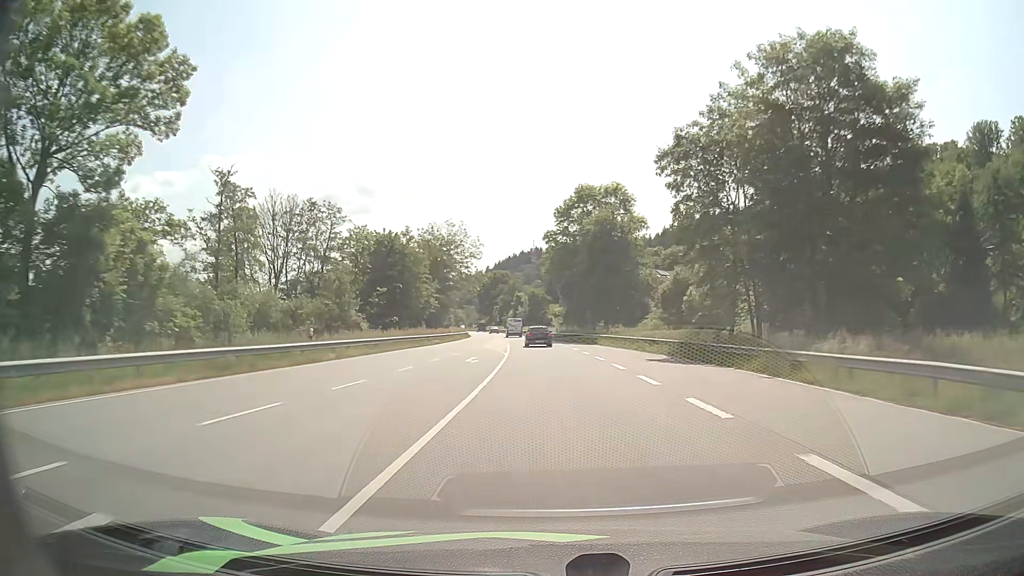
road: primary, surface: asphalt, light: Day
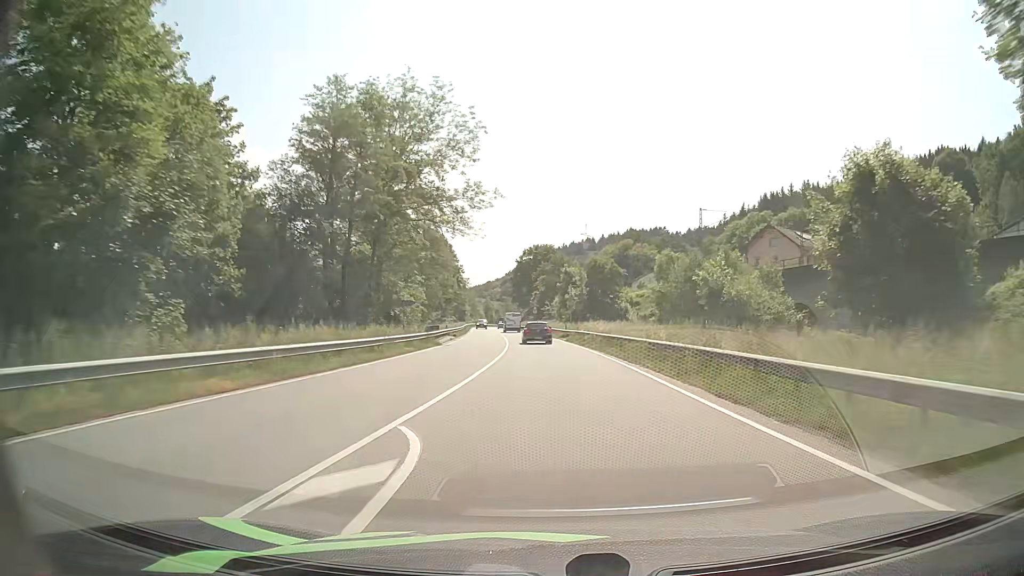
(-3.1, +67.9) m; -4°
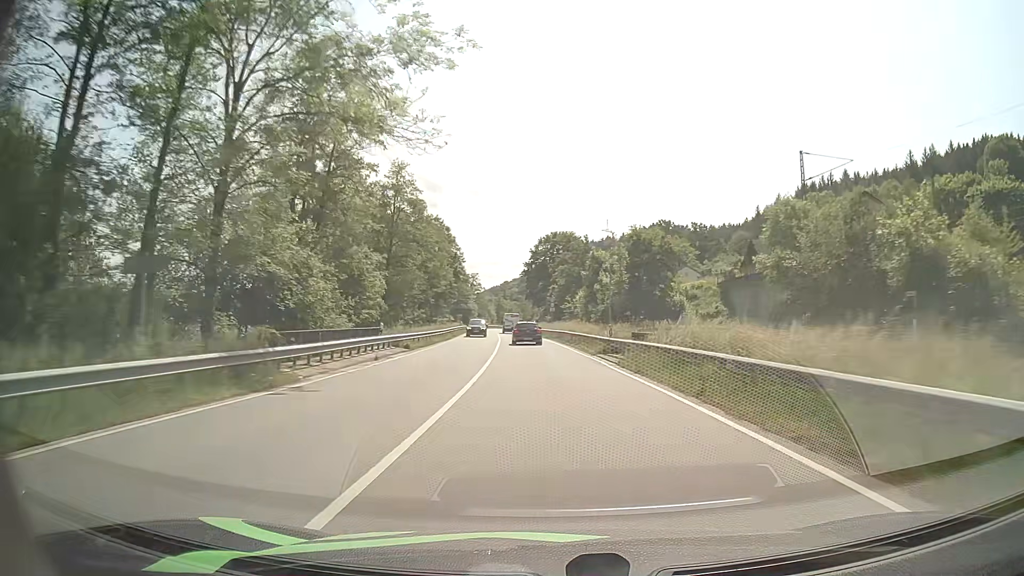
(-0.4, +26.7) m; -2°
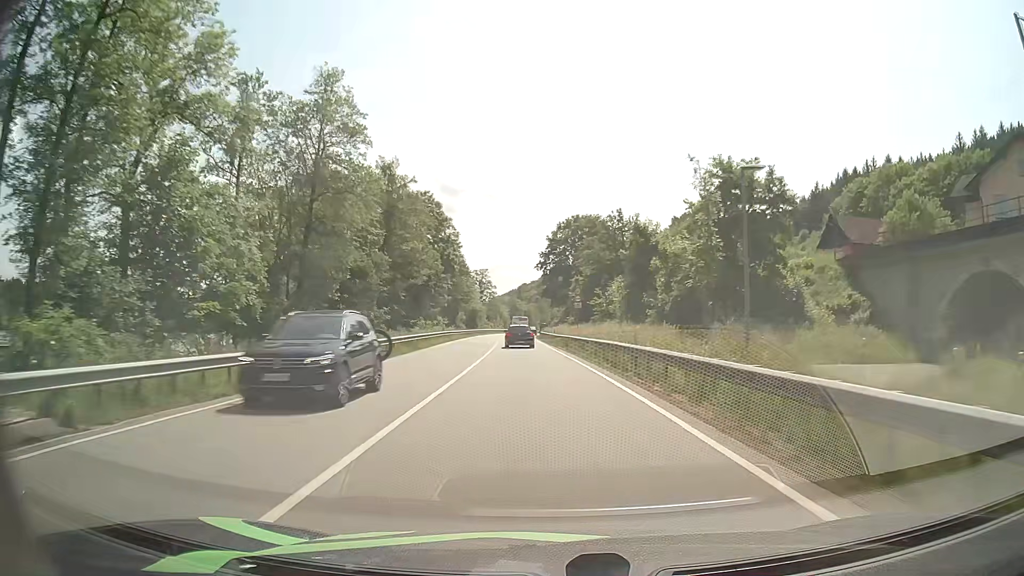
(-0.3, +26.3) m; -1°
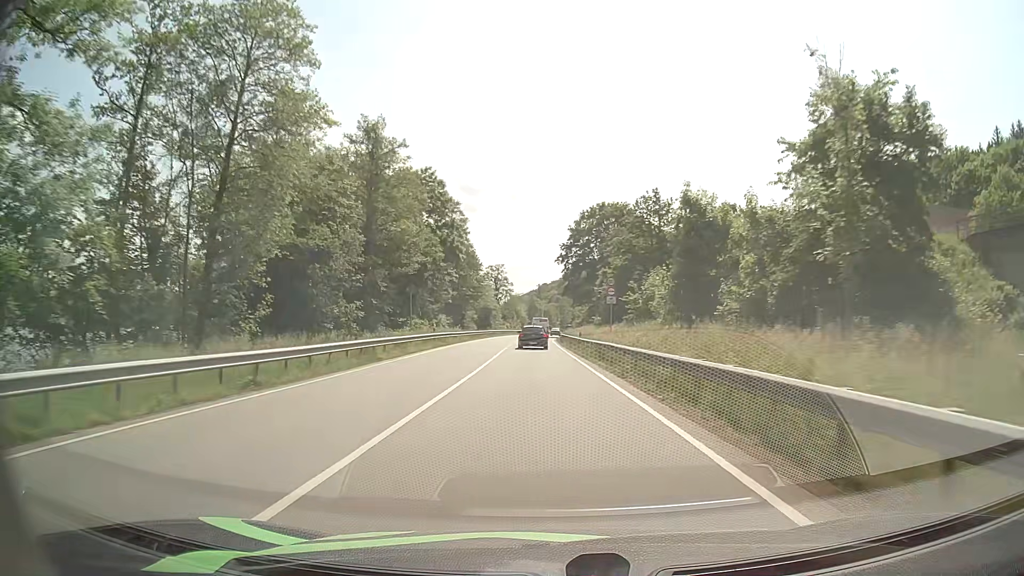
(-0.2, +13.3) m; -2°
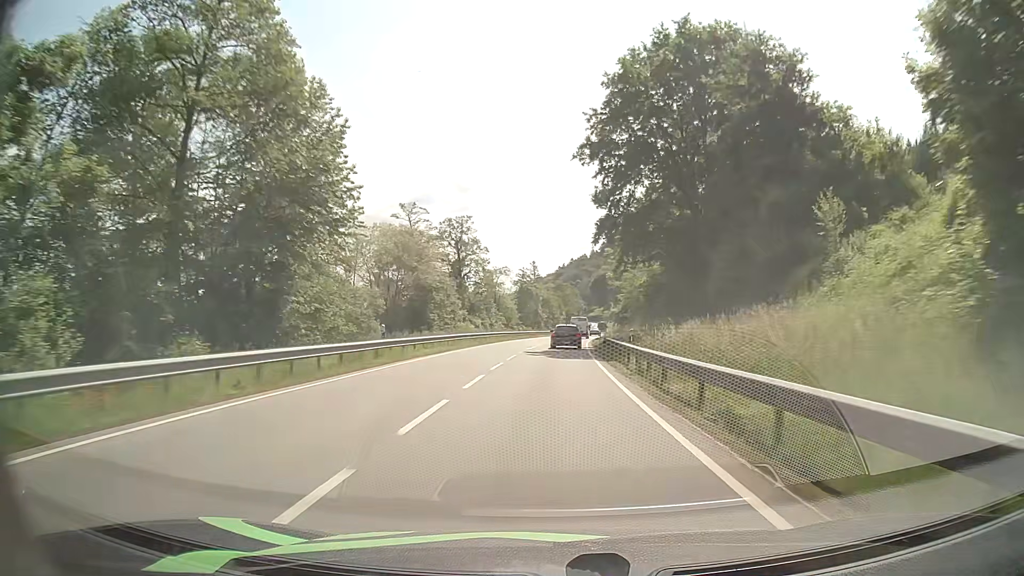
(-1.3, +65.2) m; 0°
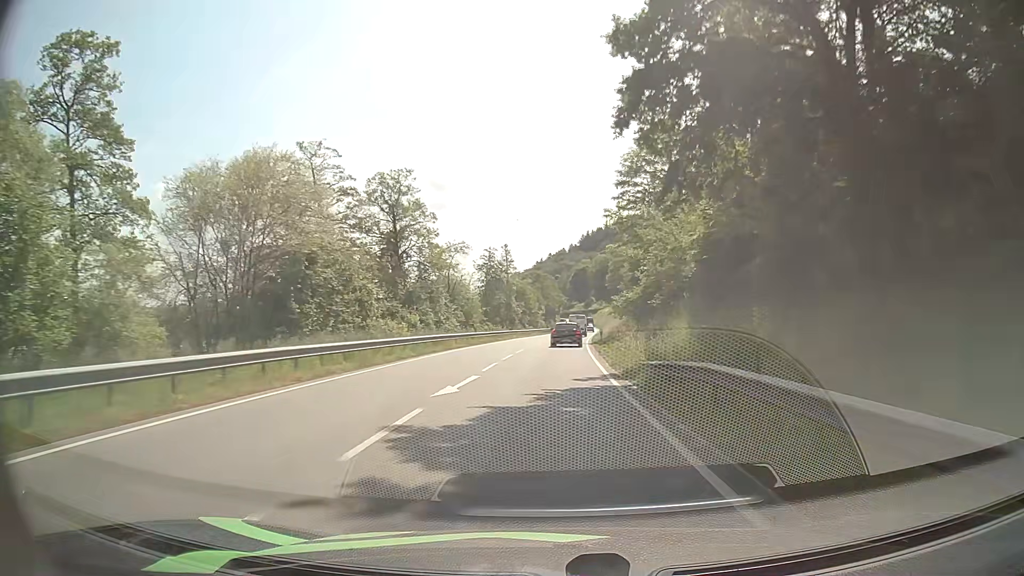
(+0.3, +25.6) m; +1°
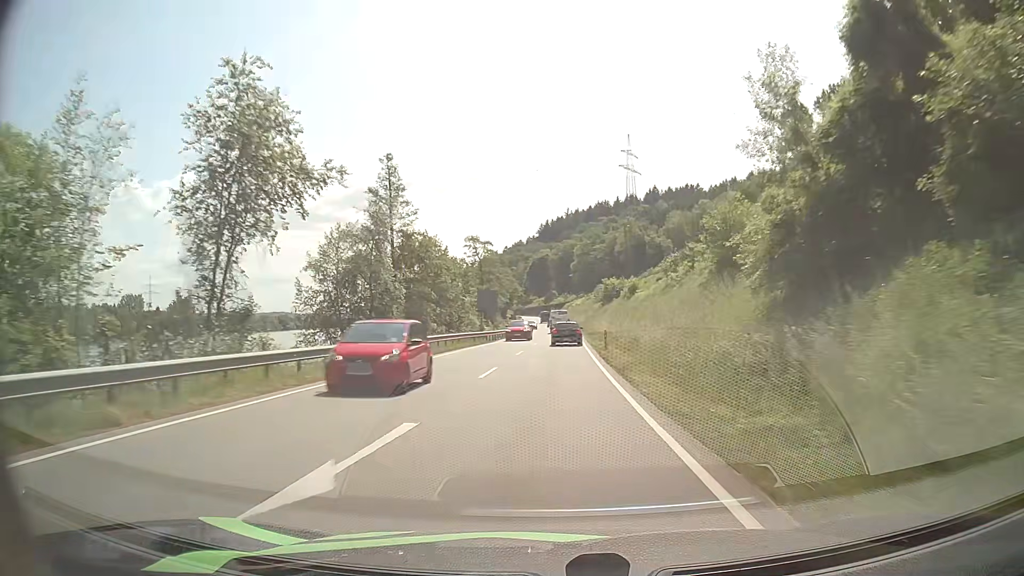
(+2.2, +61.8) m; +4°
(0, +10) (0, +20) (0, +30) (+1, +40) (+1, +50) (+1, +60) (+1, +70) (+1, +80) (+1, +90) (+1, +100) m
